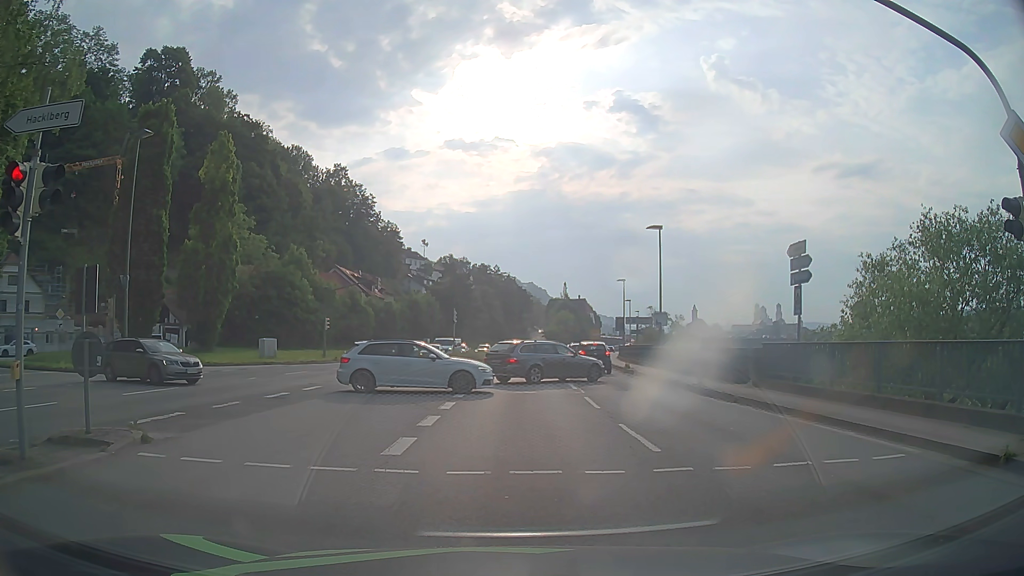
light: Day
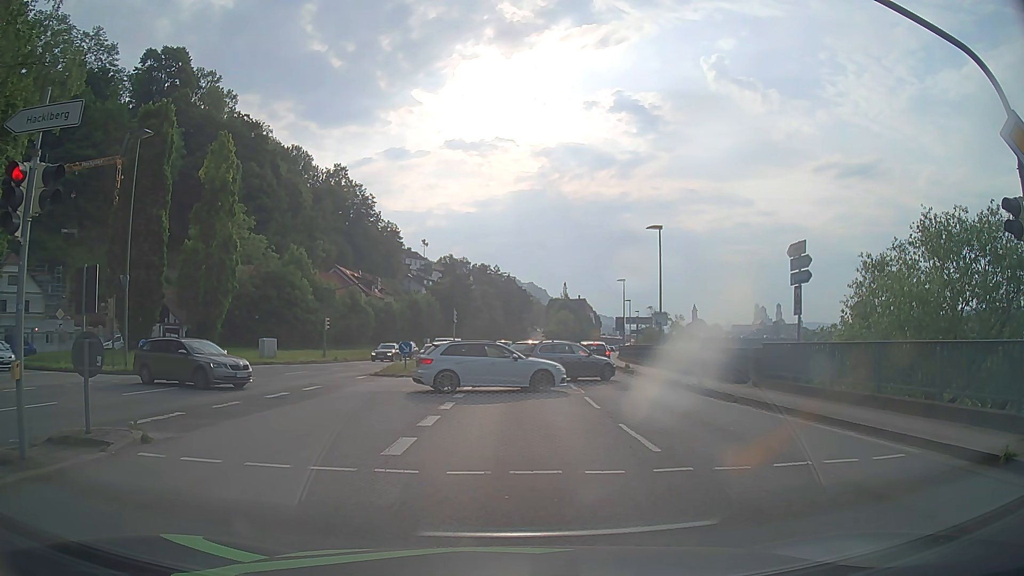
(0.0, 0.0) m; 0°
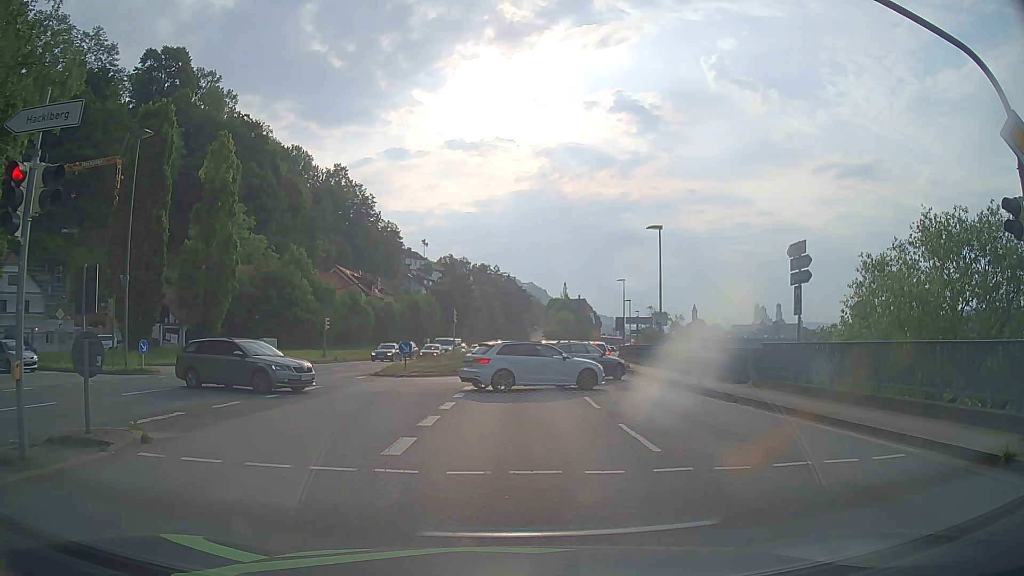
(0.0, 0.0) m; 0°
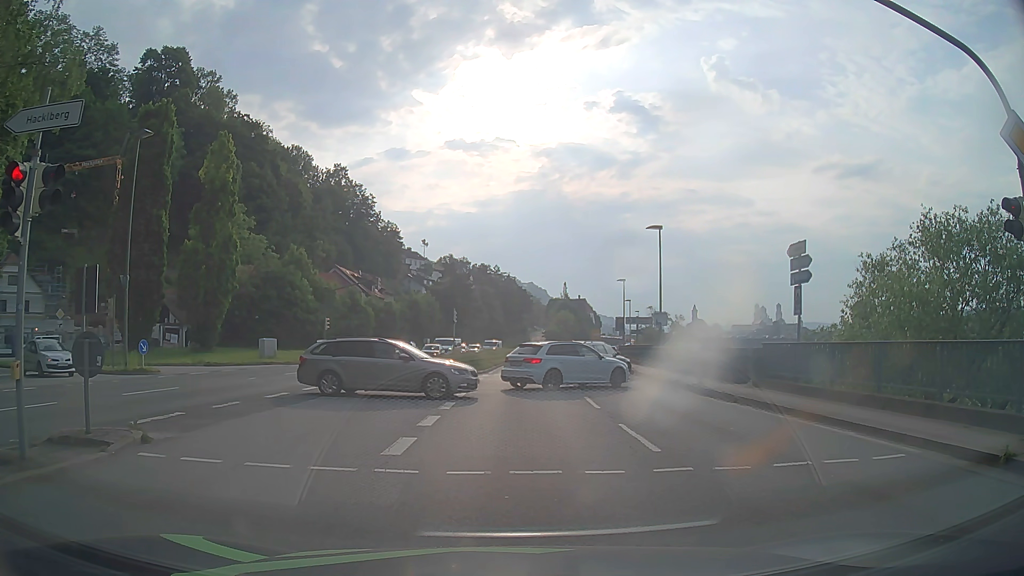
(0.0, 0.0) m; 0°
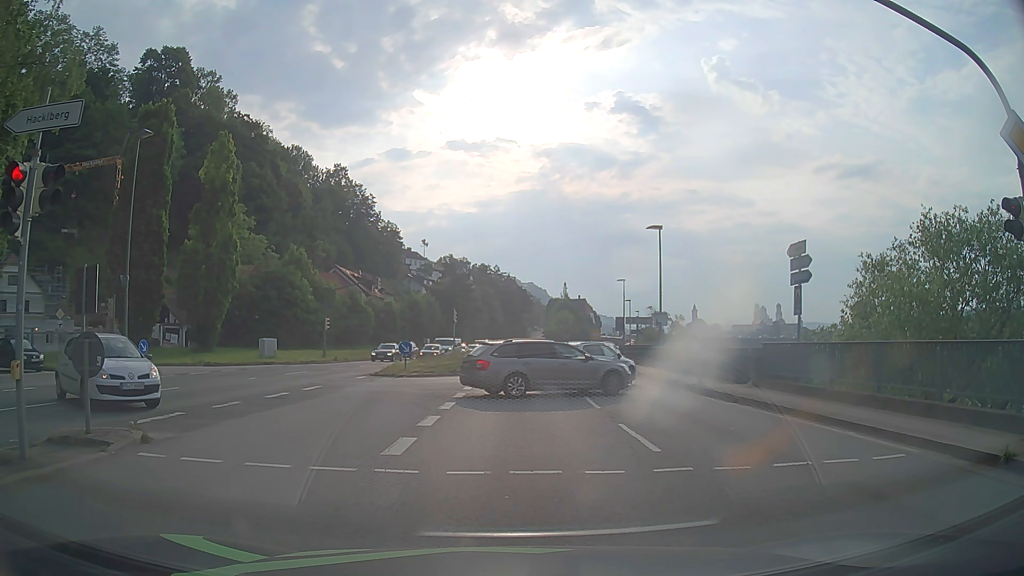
(0.0, 0.0) m; 0°
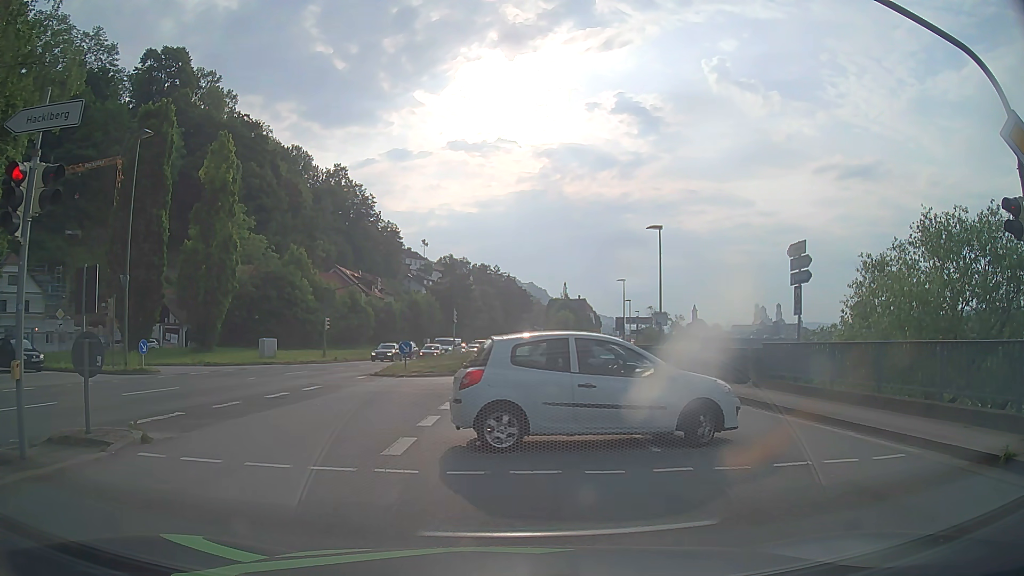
(0.0, 0.0) m; 0°
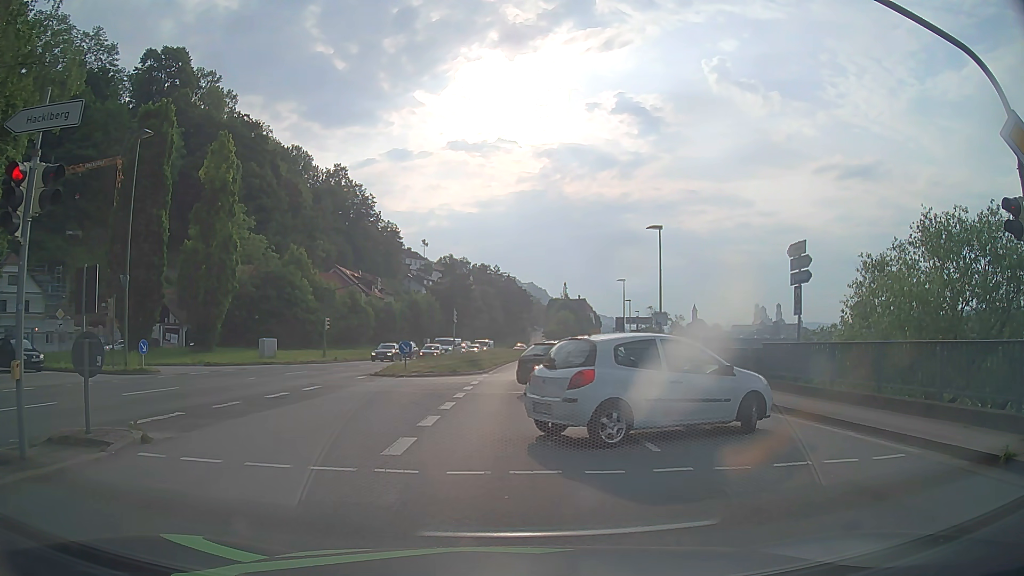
(0.0, 0.0) m; 0°
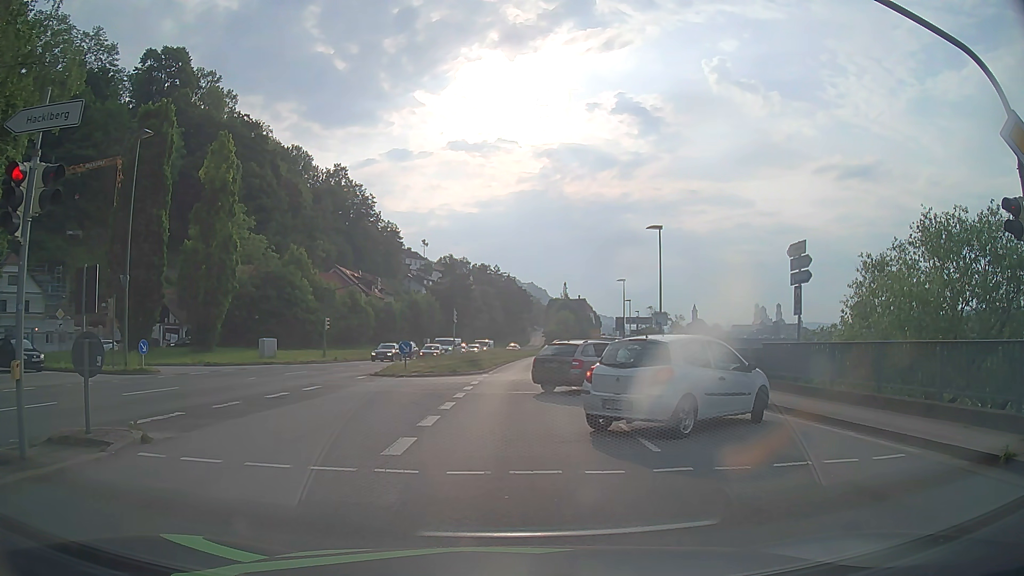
(0.0, 0.0) m; 0°
